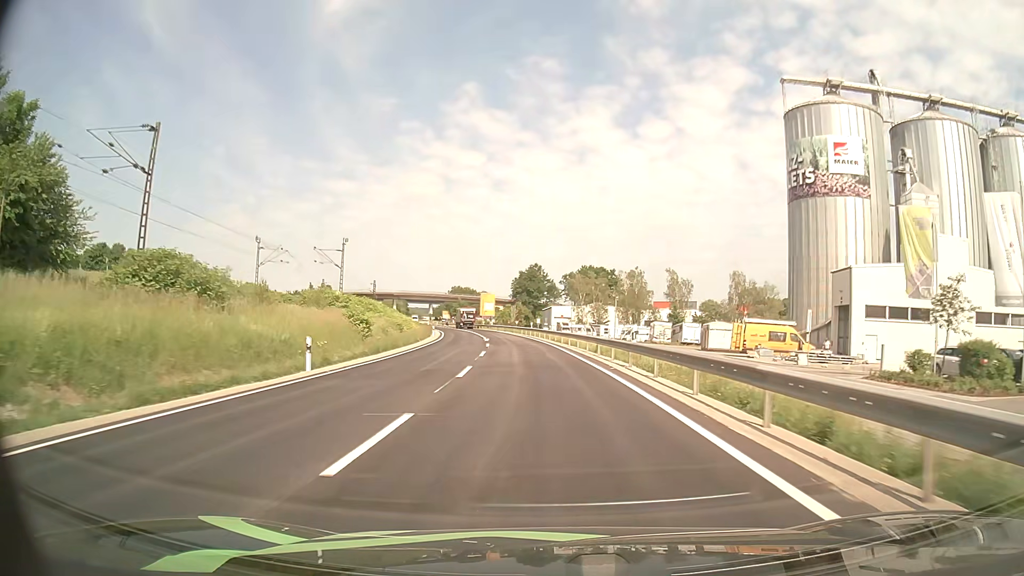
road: primary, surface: asphalt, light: Day
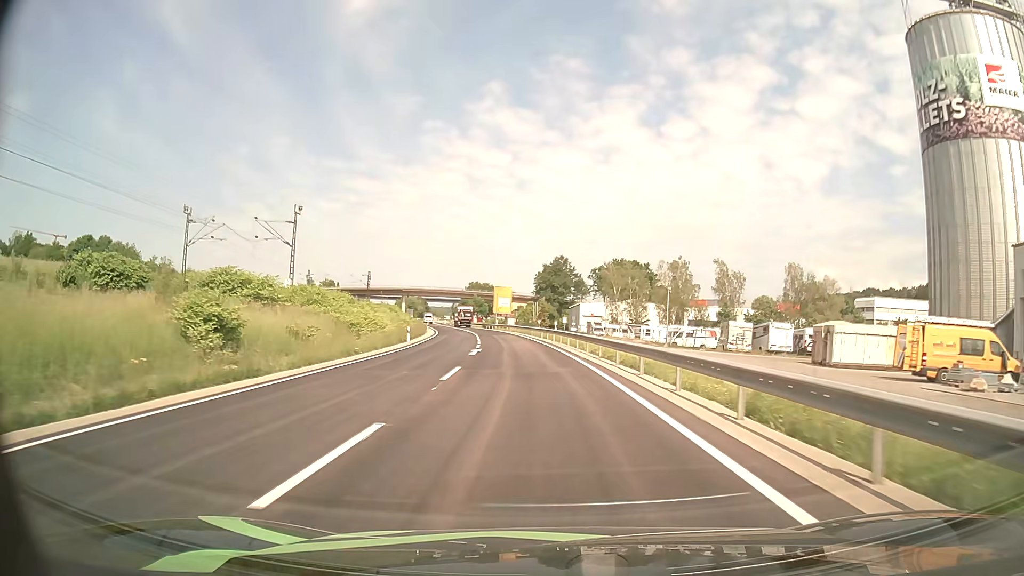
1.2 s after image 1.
(-0.4, +23.3) m; -2°
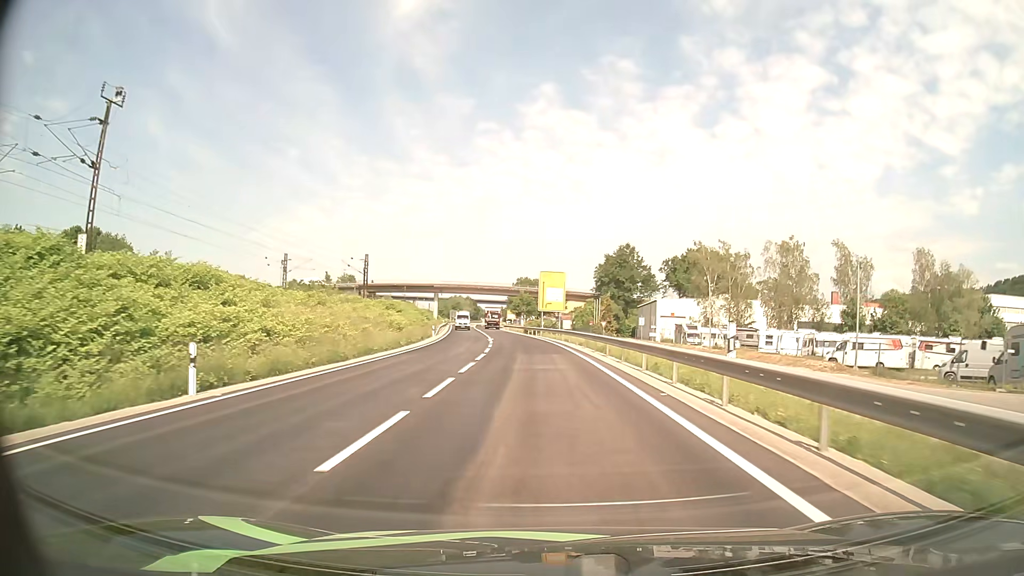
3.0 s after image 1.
(-1.5, +34.3) m; -5°
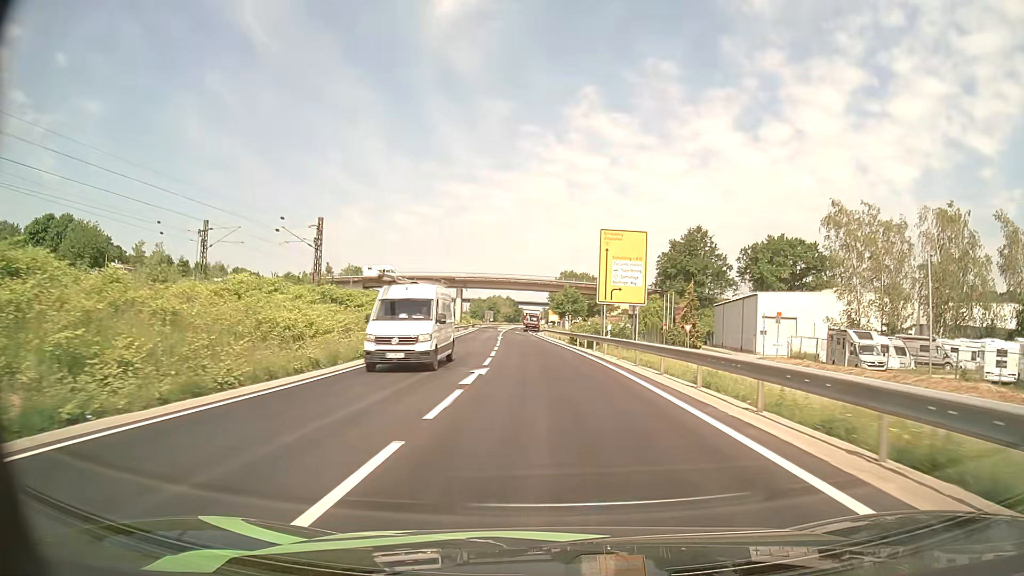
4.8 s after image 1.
(-1.1, +32.6) m; -4°
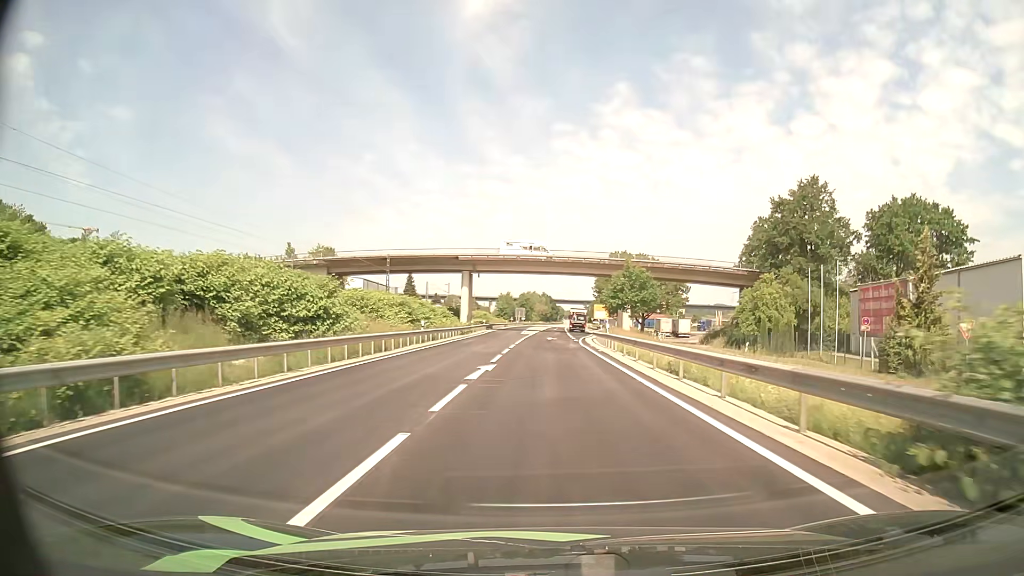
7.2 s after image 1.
(-1.4, +41.6) m; -3°
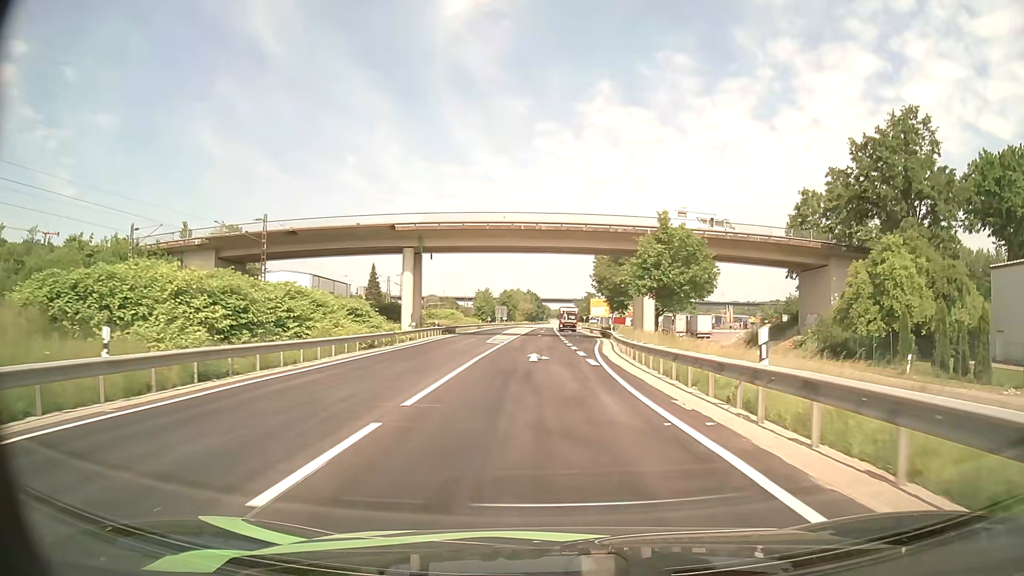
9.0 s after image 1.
(+0.1, +29.2) m; +1°
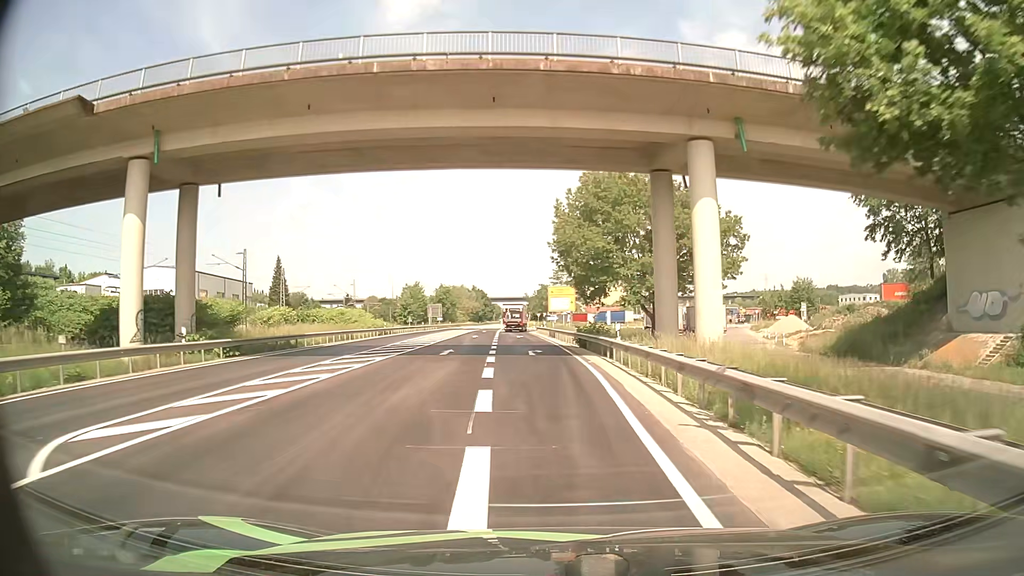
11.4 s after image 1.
(+1.5, +36.1) m; +4°
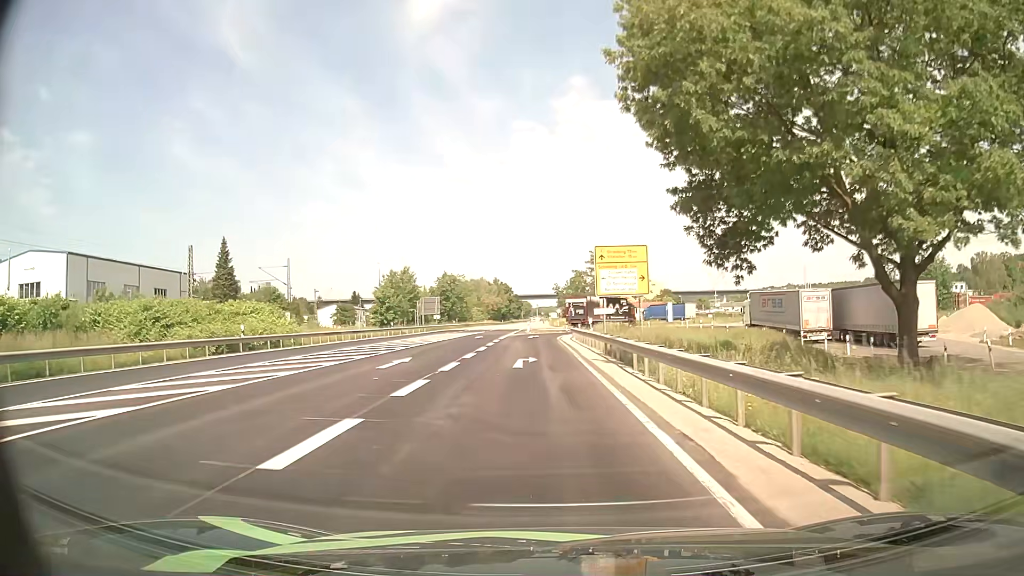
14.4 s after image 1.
(-0.6, +40.3) m; -3°
(0, +10) (0, +20) (0, +30) (-1, +40) (-1, +50) (0, +60) (+3, +69) (+10, +77) (+19, +81) (+28, +82) m
